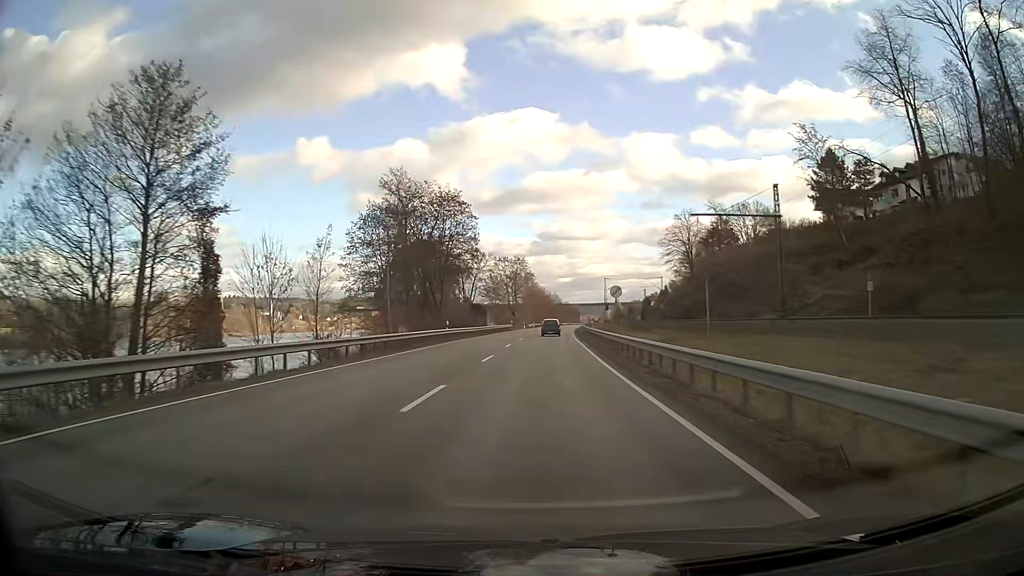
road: primary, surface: asphalt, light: Day
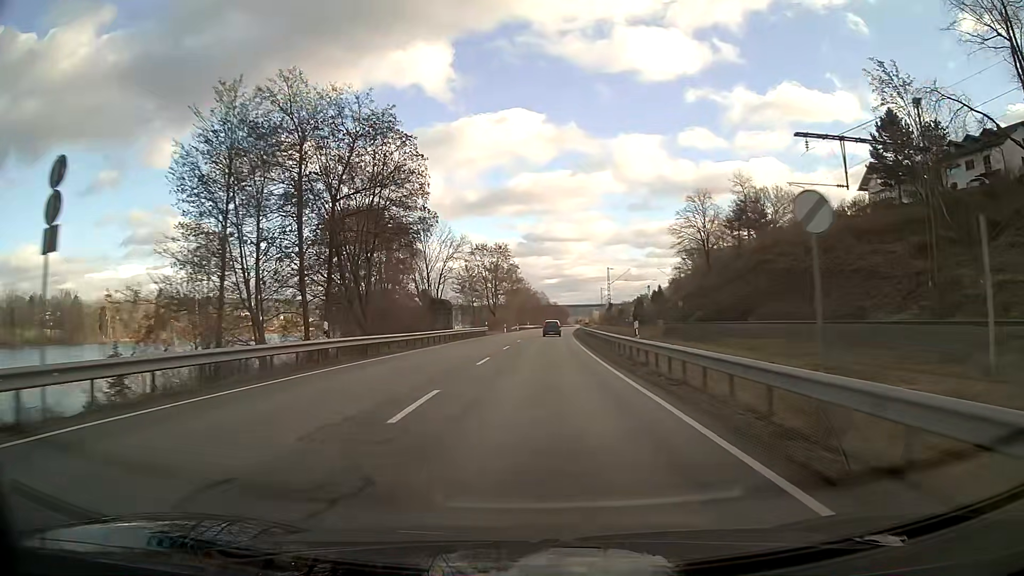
(+0.3, +25.1) m; +1°
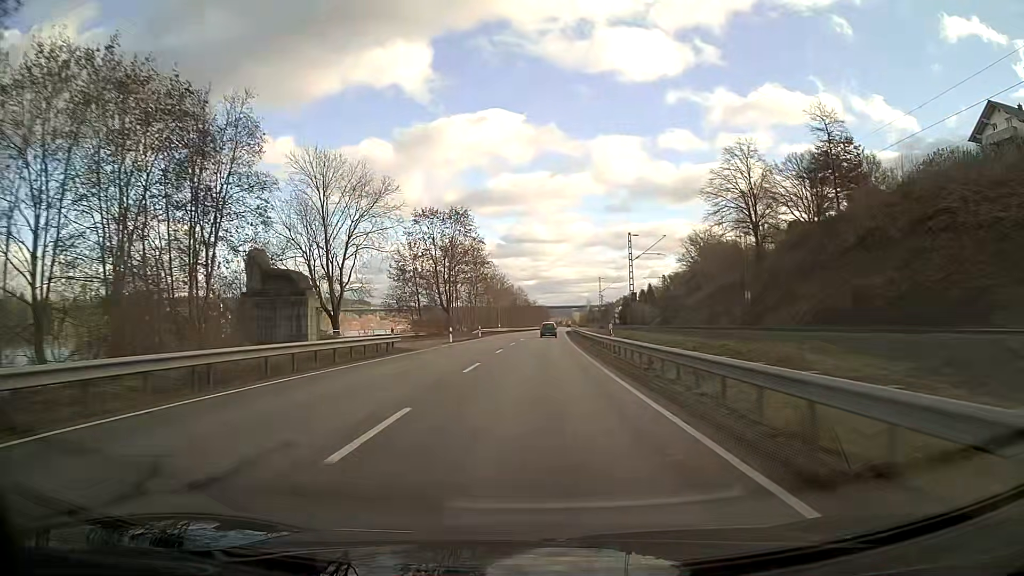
(+0.6, +38.2) m; +2°
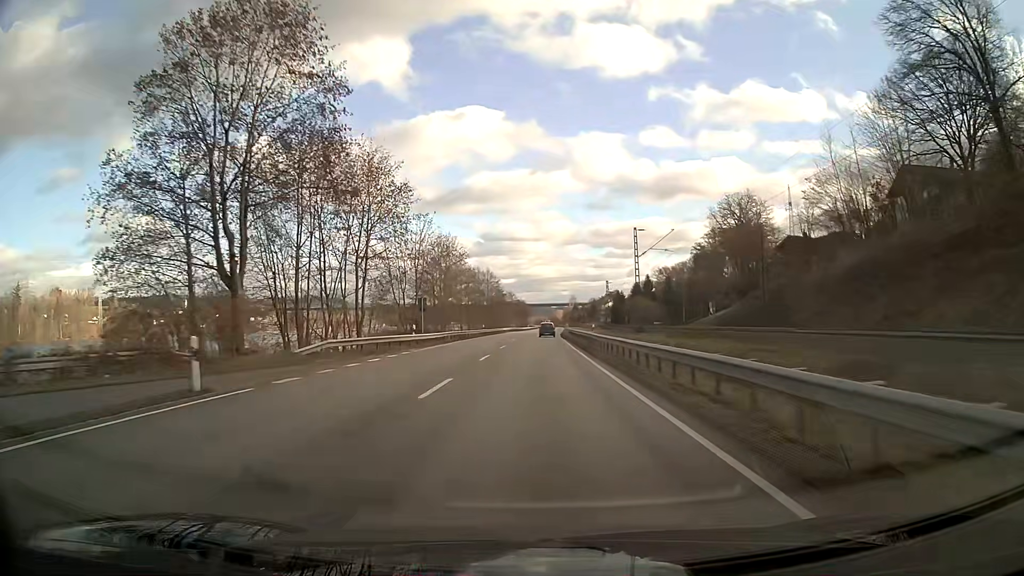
(+0.8, +54.4) m; +2°
(0, +10) (0, +20) (0, +30) (0, +40) (0, +50) (+1, +60) (+1, +70) (+1, +80) (+2, +90) (+2, +100) m
